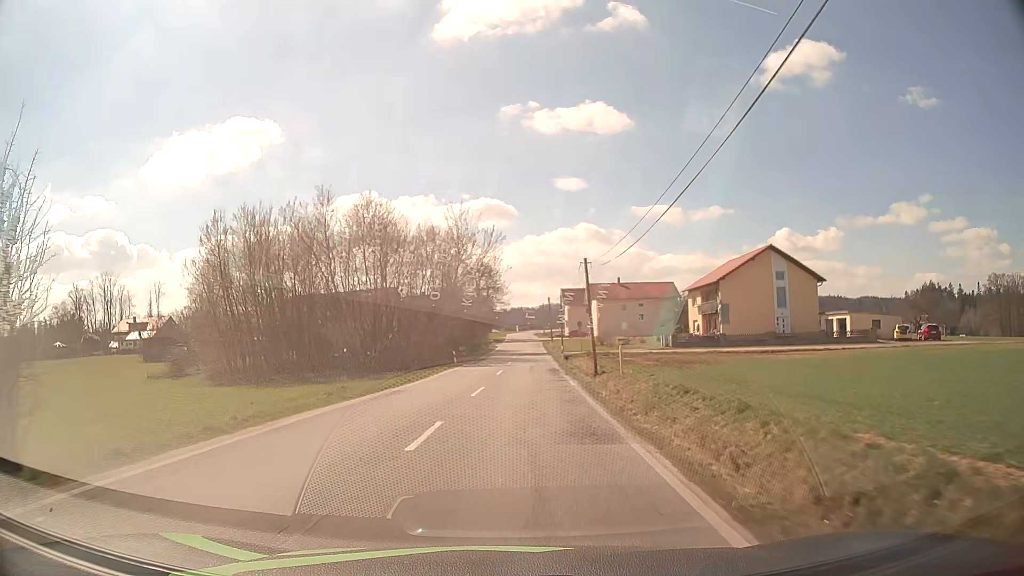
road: tertiary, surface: asphalt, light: Day
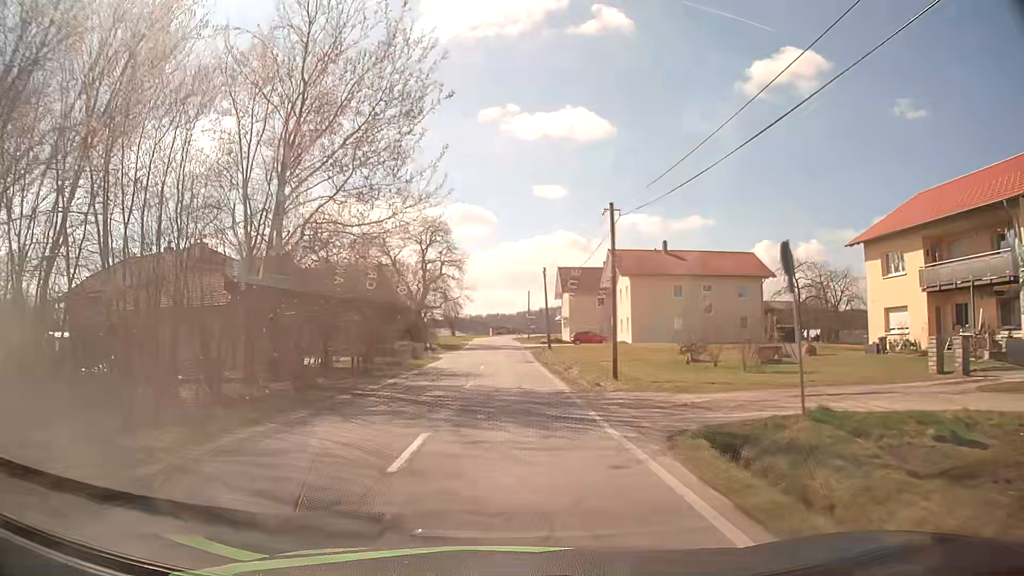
(+1.7, +48.1) m; +2°
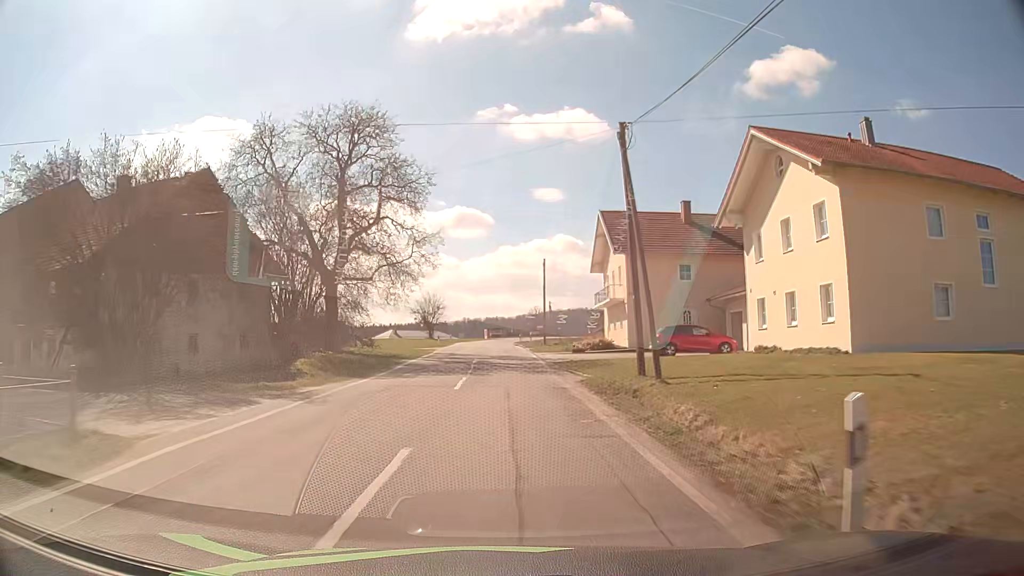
(+0.1, +38.4) m; +1°
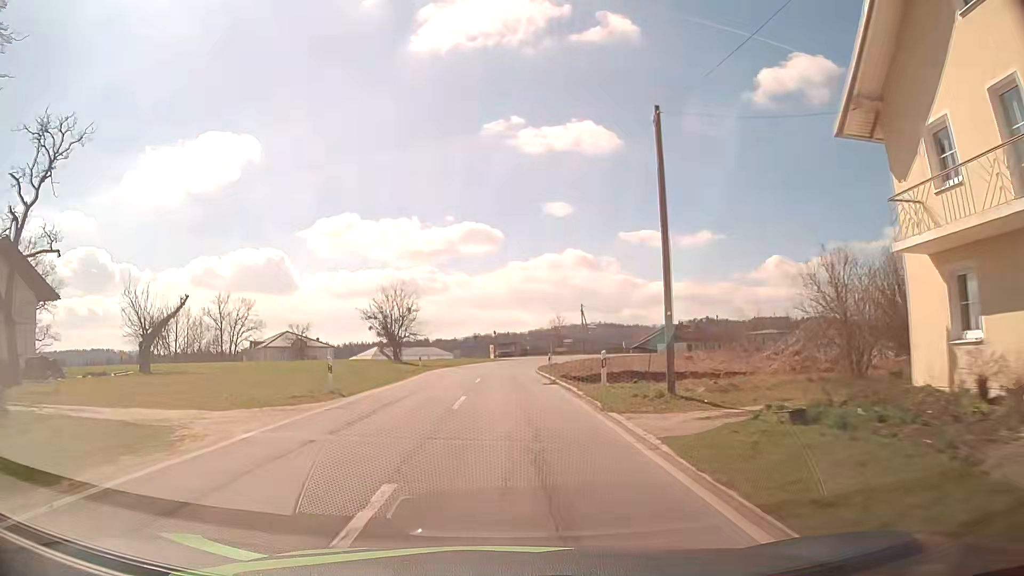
(-0.5, +37.7) m; -1°
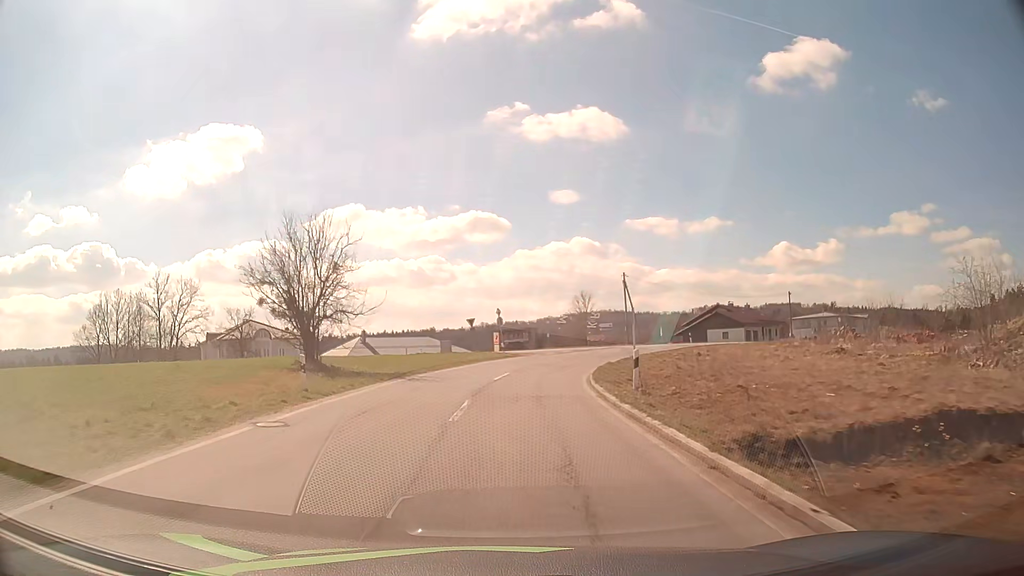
(-0.2, +27.1) m; -1°
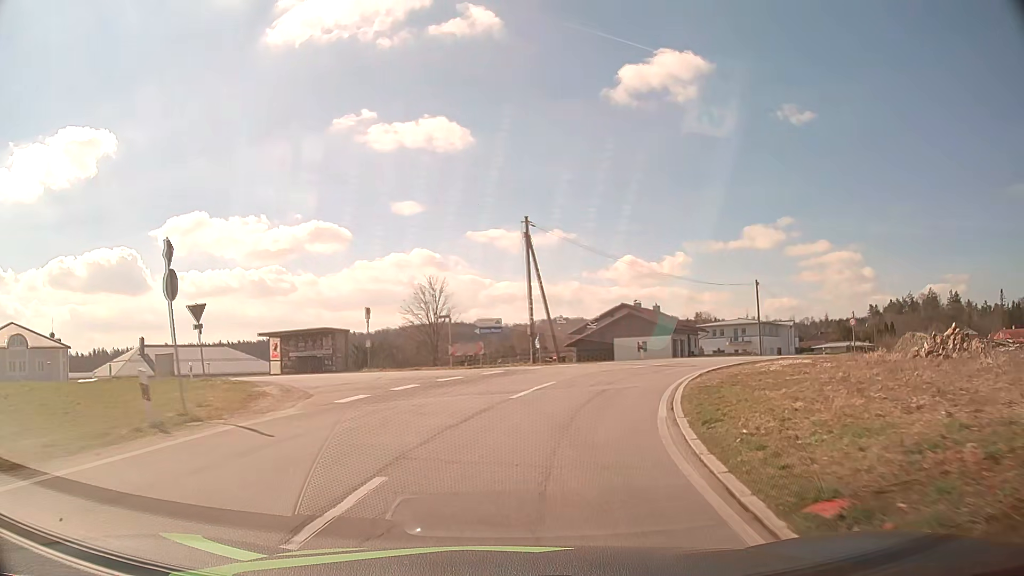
(+2.6, +32.2) m; +13°
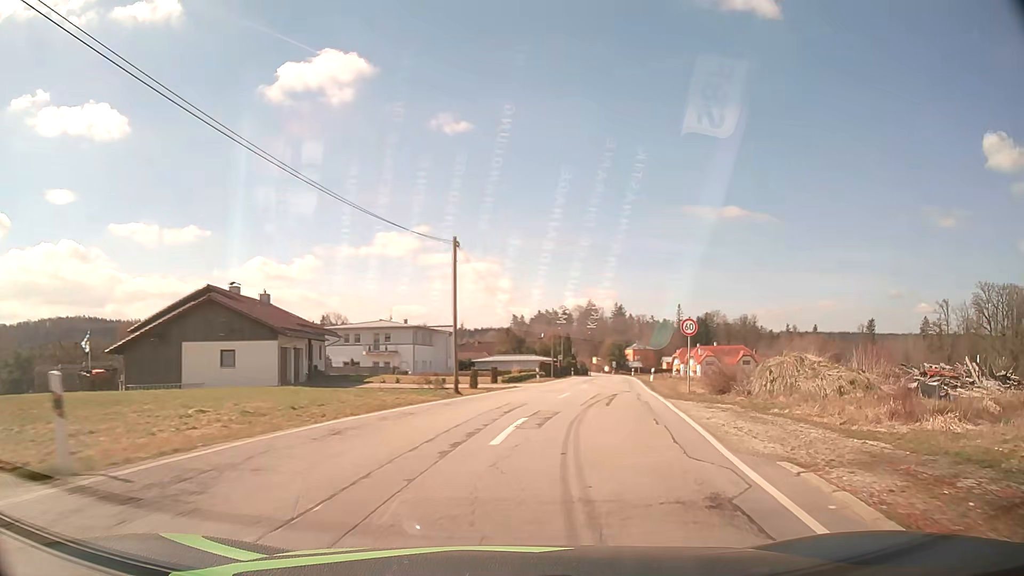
(+7.4, +28.3) m; +32°
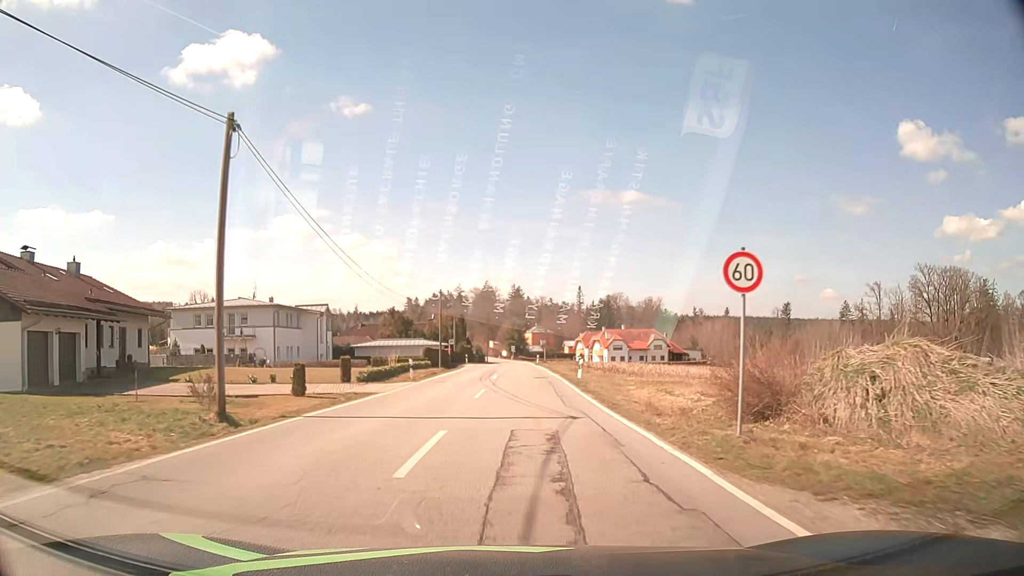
(+1.5, +14.6) m; +9°
(0, +10) (0, +20) (+1, +30) (+1, +40) (+1, +50) (+1, +60) (+2, +70) (+2, +80) (+2, +90) (+2, +100) m
